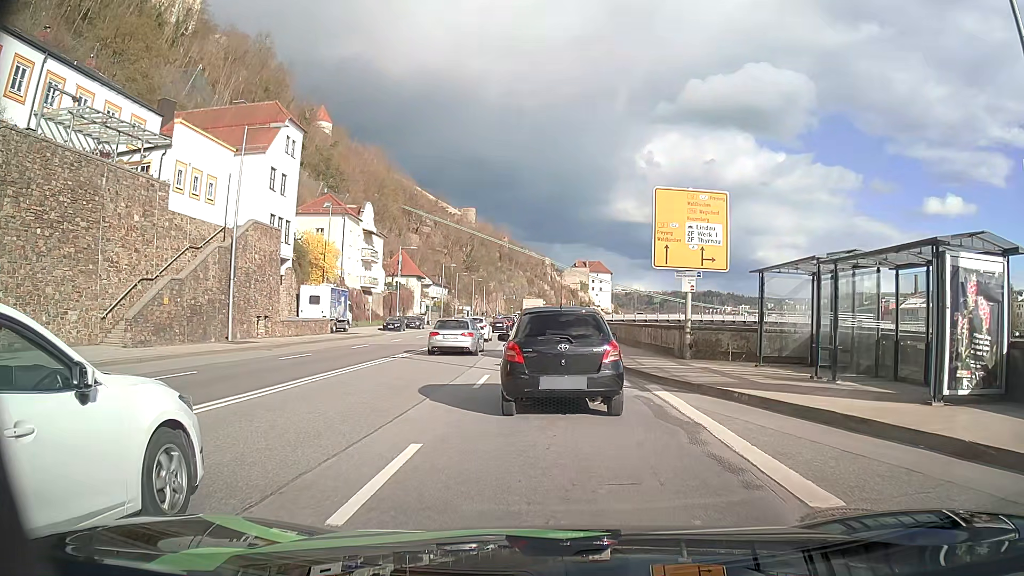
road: primary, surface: asphalt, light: Day
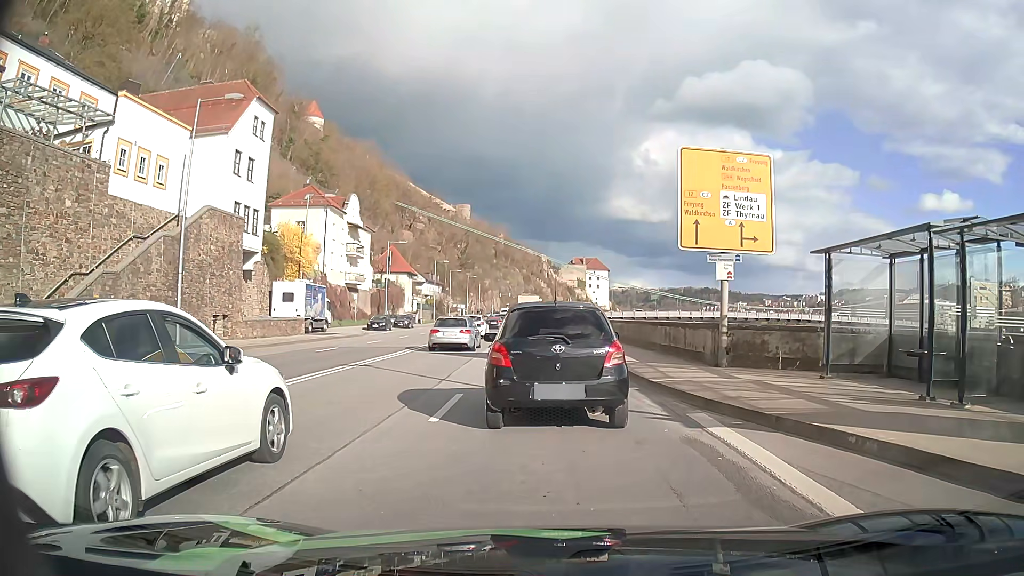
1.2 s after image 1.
(0.0, +4.5) m; 0°
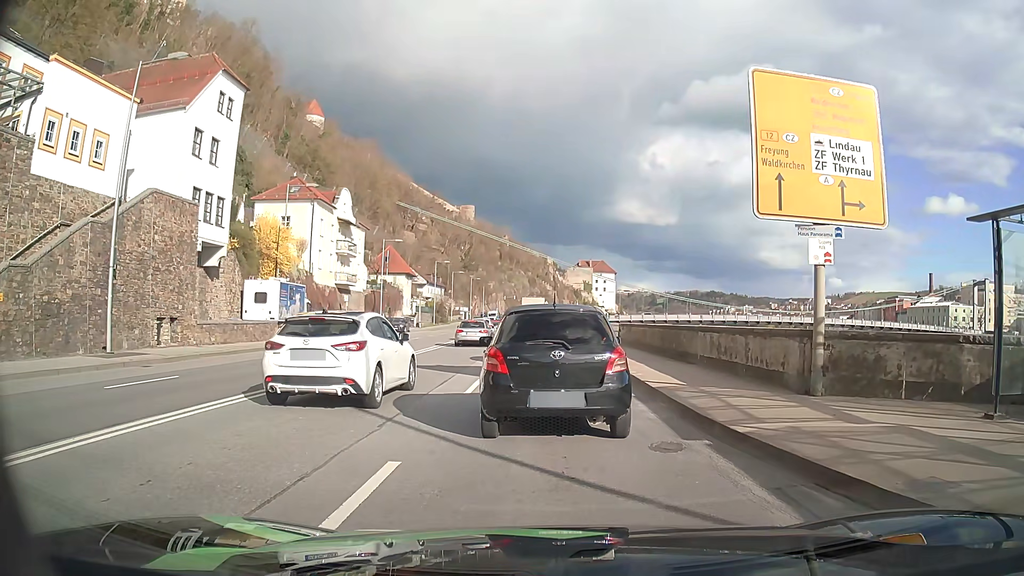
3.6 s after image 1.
(0.0, +5.2) m; 0°
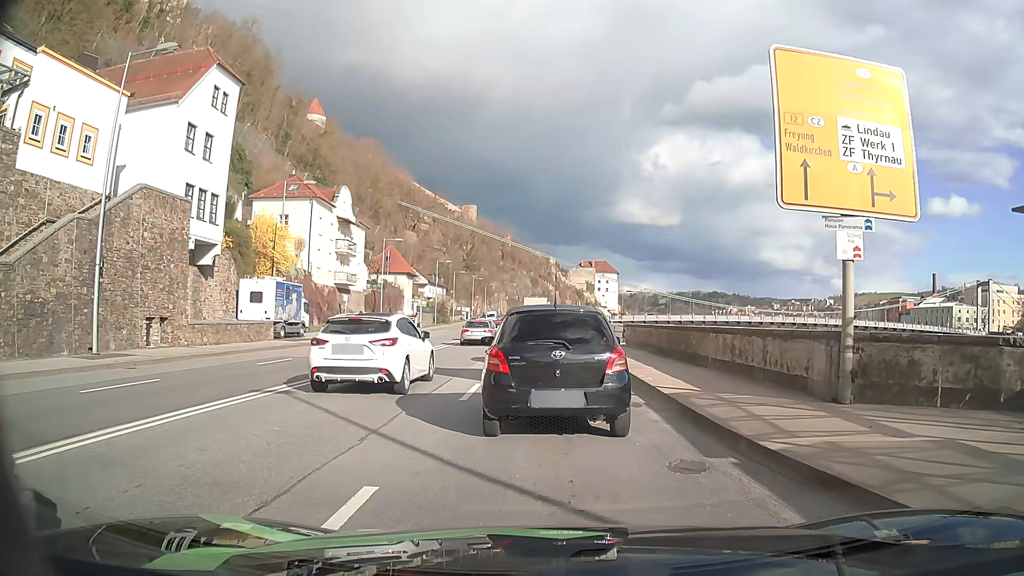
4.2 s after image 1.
(0.0, +1.0) m; -2°
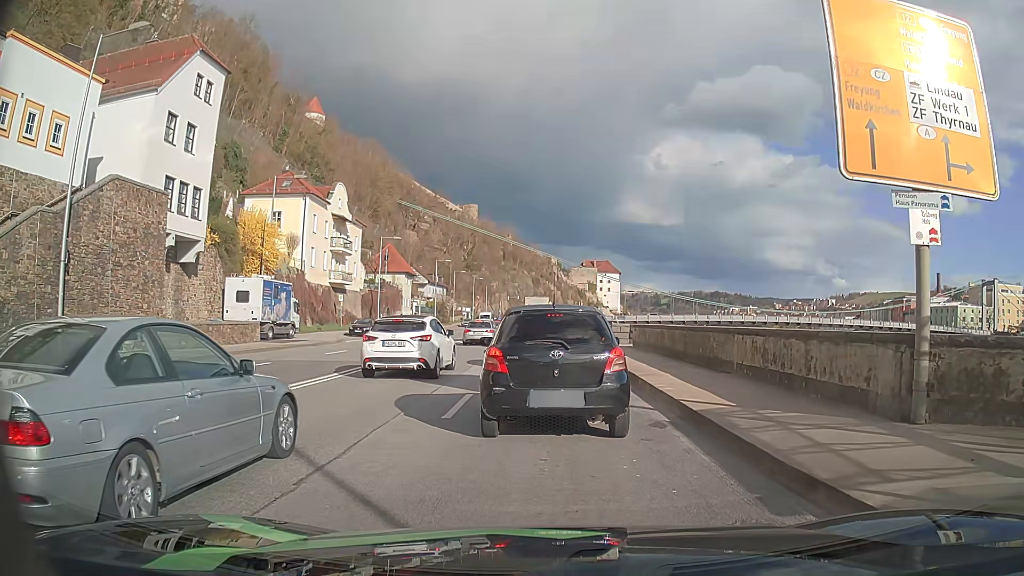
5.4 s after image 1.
(0.0, +2.1) m; +1°
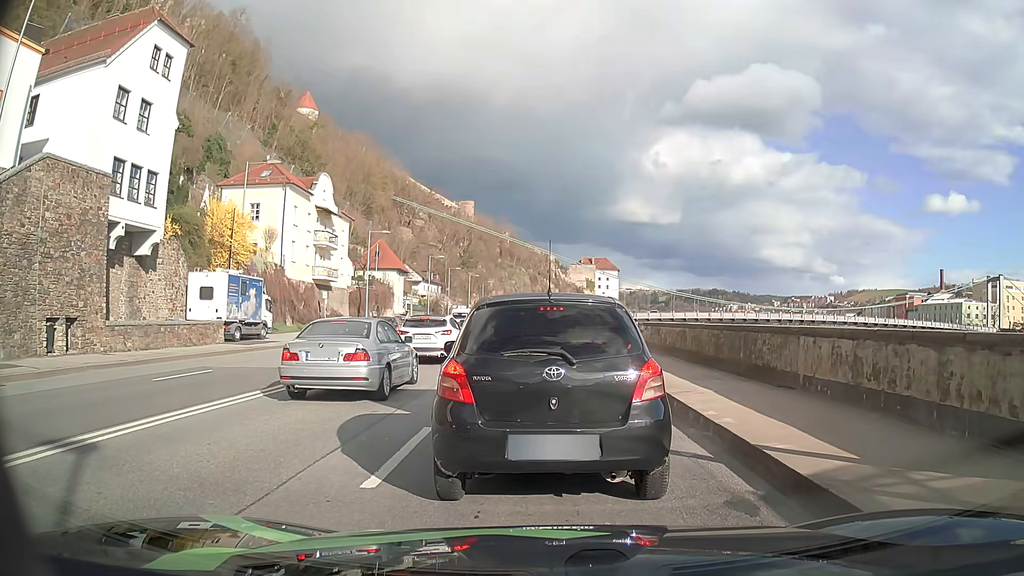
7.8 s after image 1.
(0.0, +3.9) m; 0°
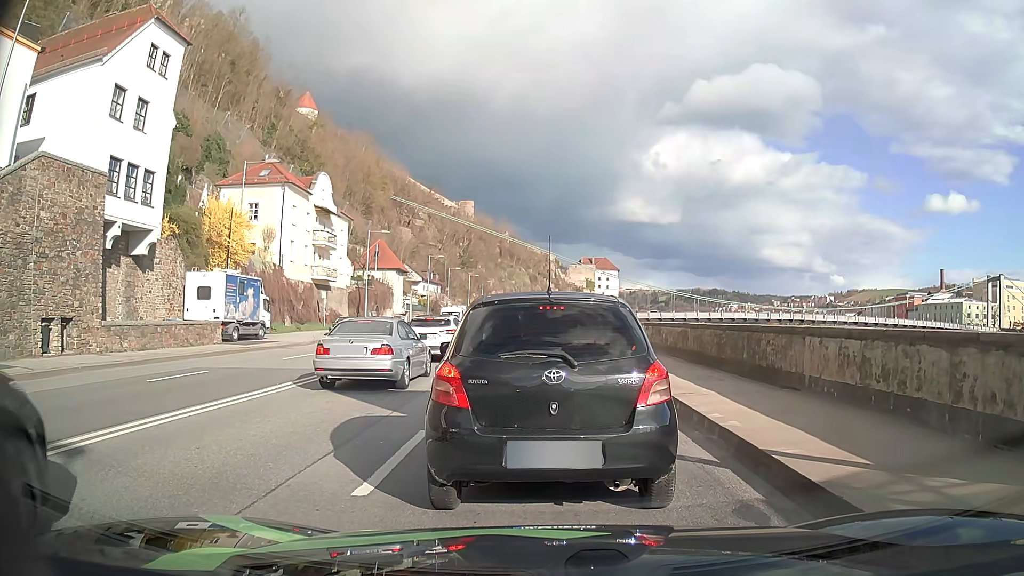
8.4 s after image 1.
(0.0, +0.2) m; 0°
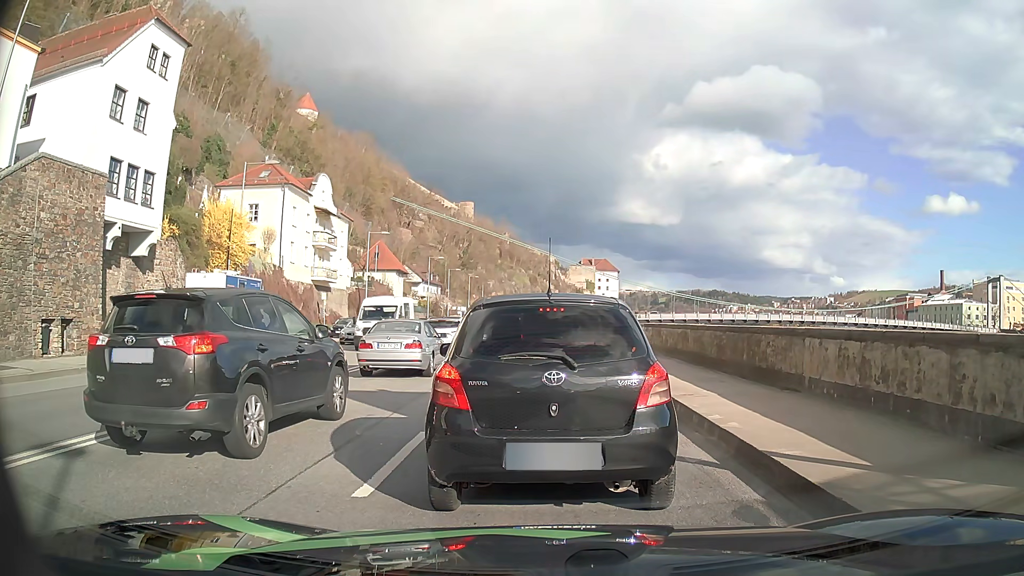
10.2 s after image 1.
(0.0, +0.1) m; 0°
(0, +10) (0, +20) (0, +30) (-1, +40) (-1, +50) (-1, +60) (-1, +70) (-2, +80) (-2, +90) (-3, +100) m
